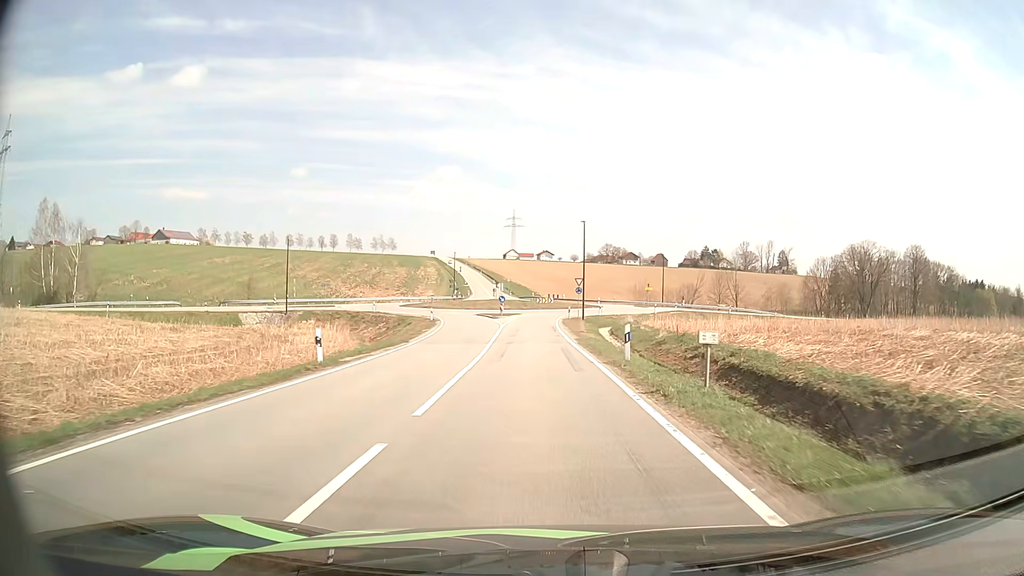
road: tertiary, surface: asphalt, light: Day
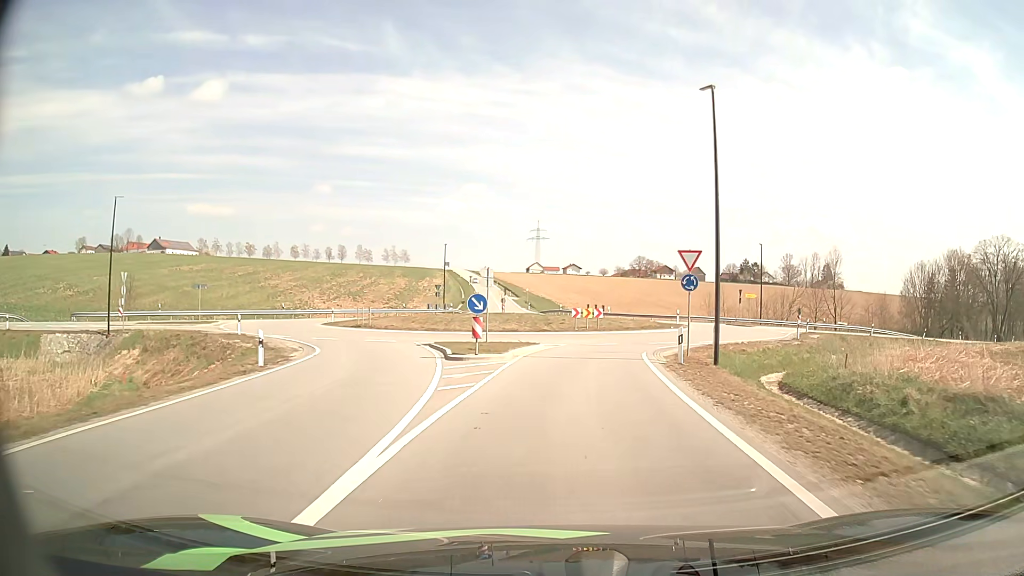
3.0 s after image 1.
(-1.0, +37.4) m; -2°
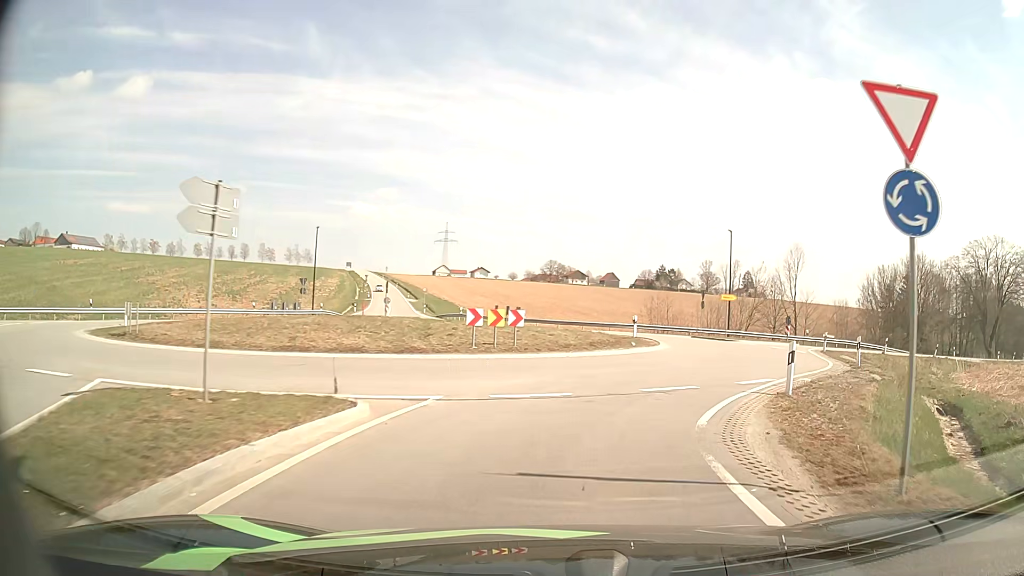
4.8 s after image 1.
(+0.7, +17.4) m; +7°
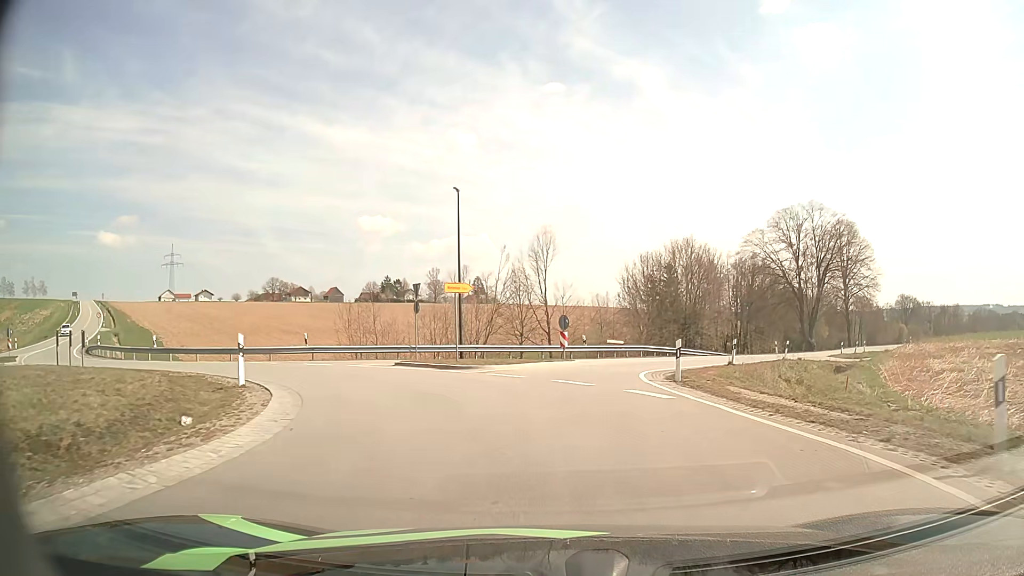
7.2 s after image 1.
(+4.4, +18.4) m; +24°
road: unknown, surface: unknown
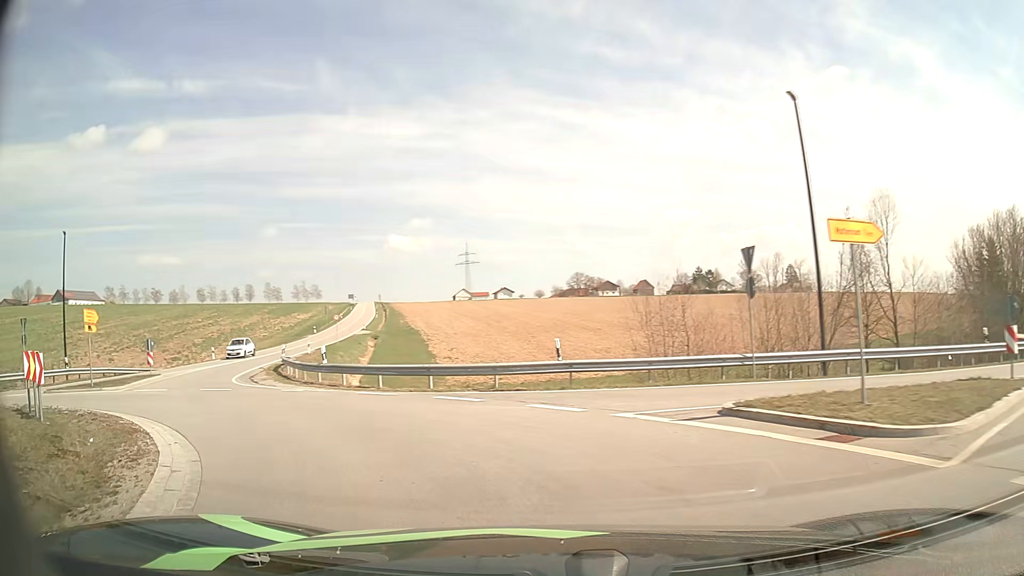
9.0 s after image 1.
(-2.0, +12.9) m; -25°
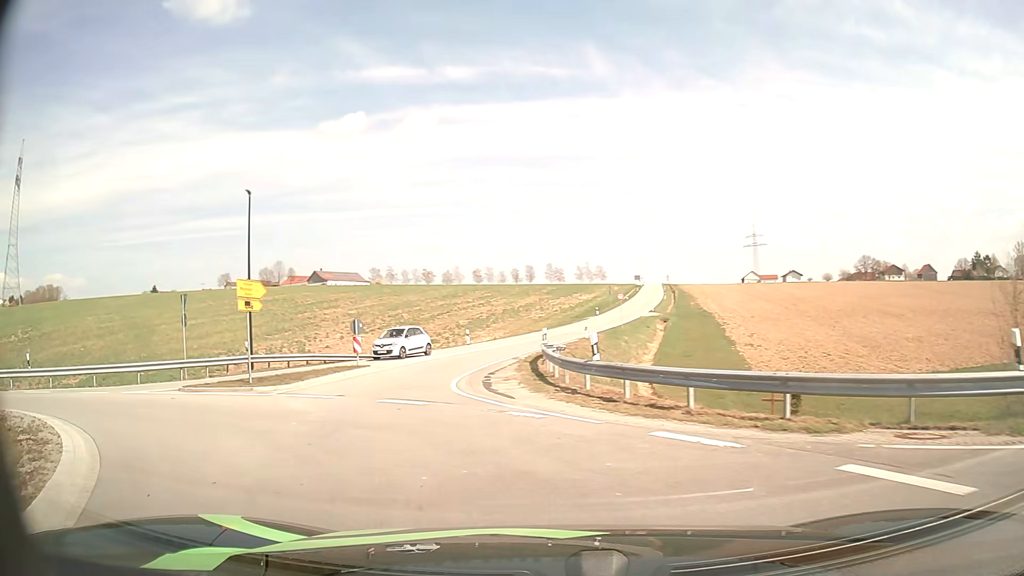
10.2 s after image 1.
(-1.9, +8.5) m; -25°
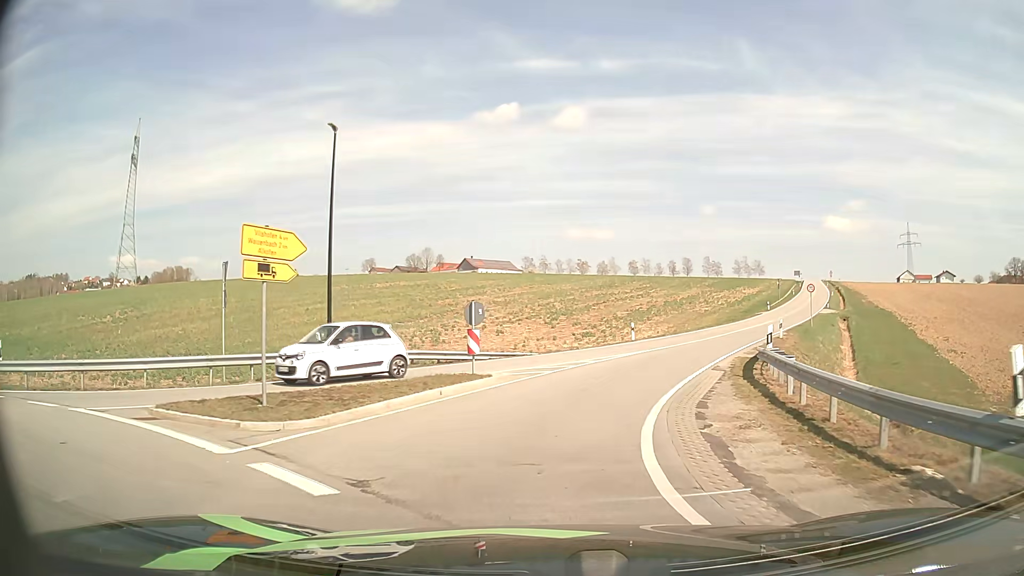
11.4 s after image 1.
(-1.5, +9.3) m; -14°
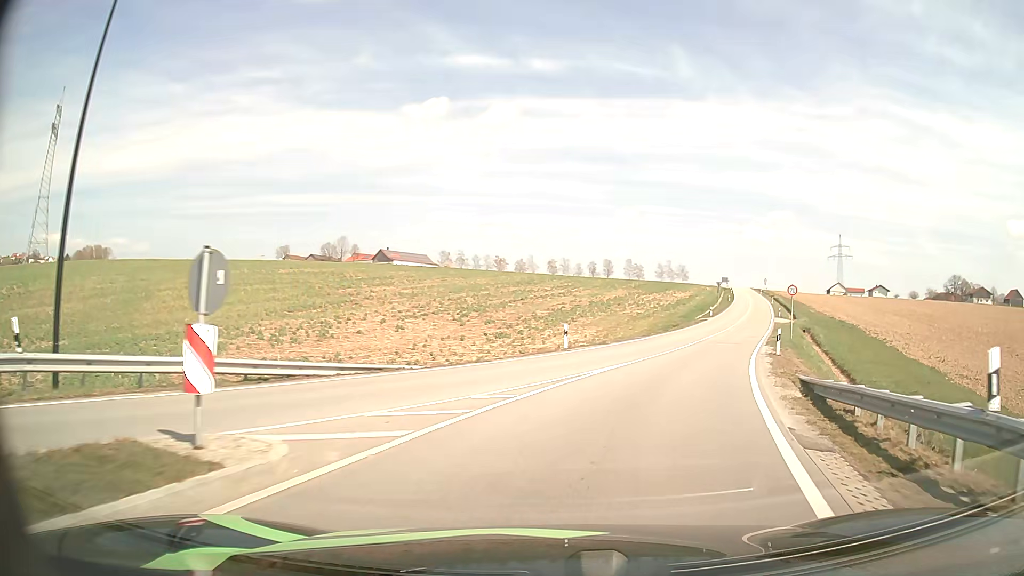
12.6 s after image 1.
(+0.3, +10.9) m; +6°
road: tertiary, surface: asphalt
(+1, +10) (+4, +20) (+7, +29) (+11, +38) (+15, +47) (+19, +57) (+22, +66) (+26, +75) (+29, +85) (+32, +94) m
